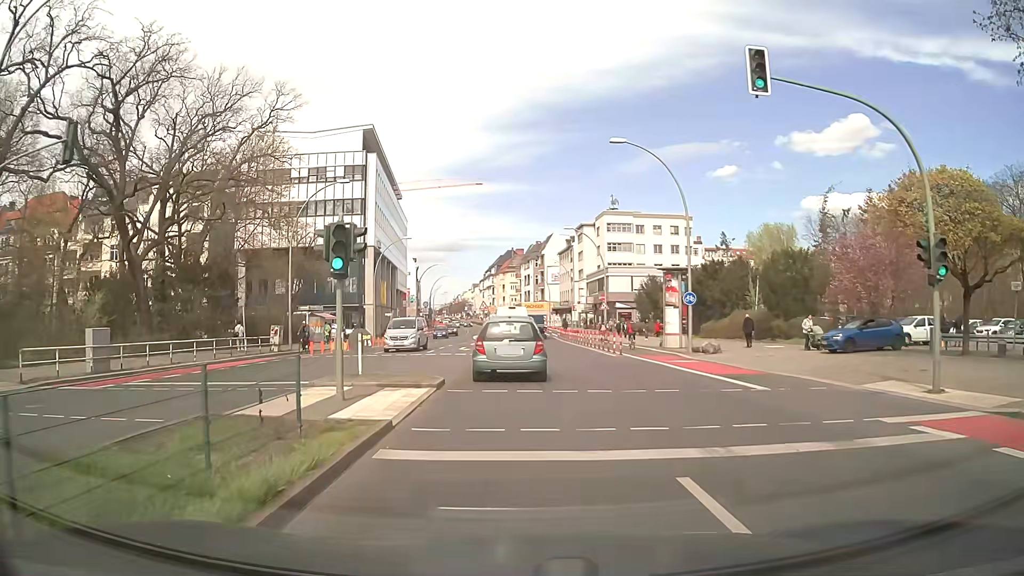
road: primary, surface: asphalt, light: Day
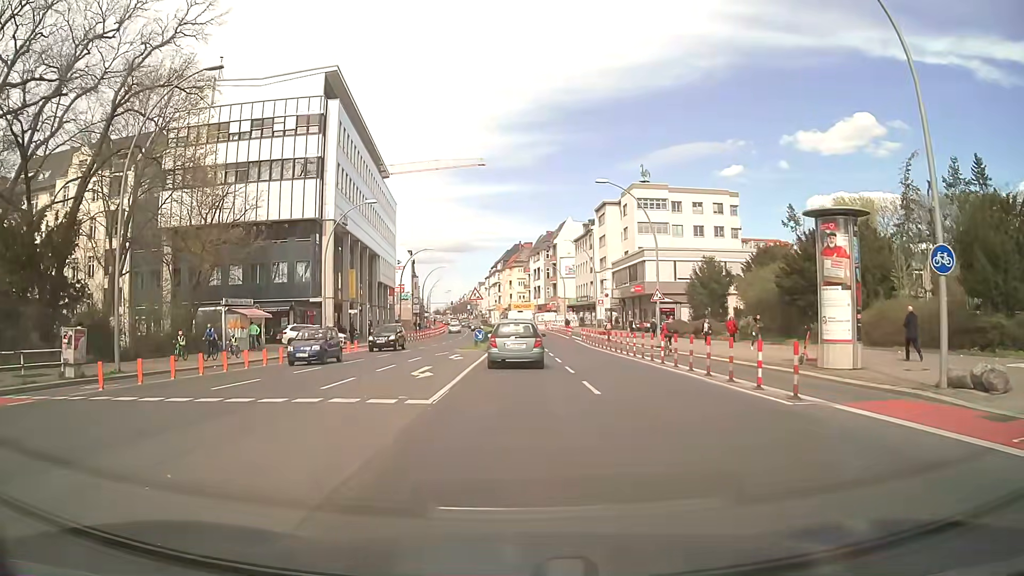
(-0.1, +20.2) m; 0°
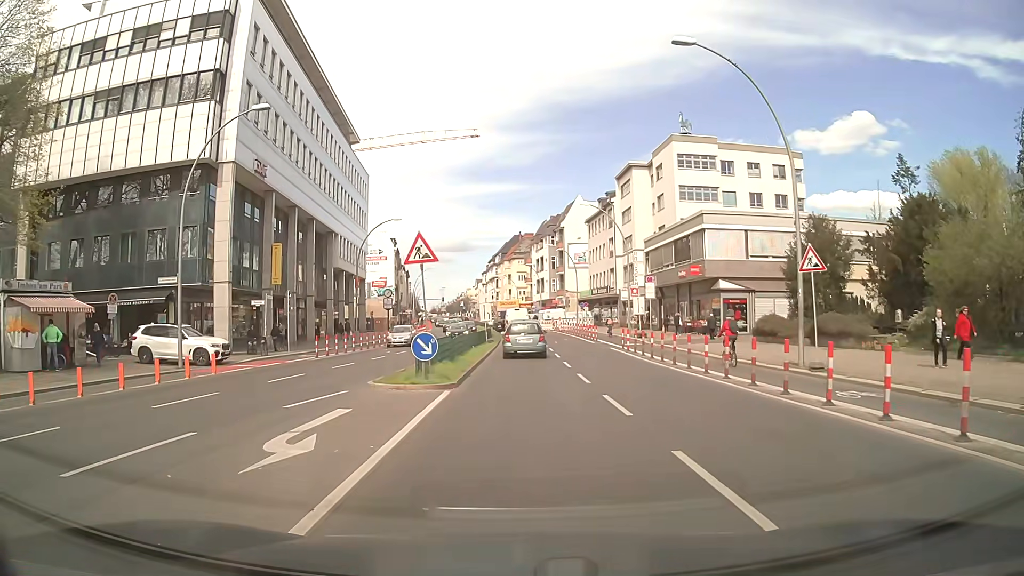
(-0.1, +21.5) m; 0°
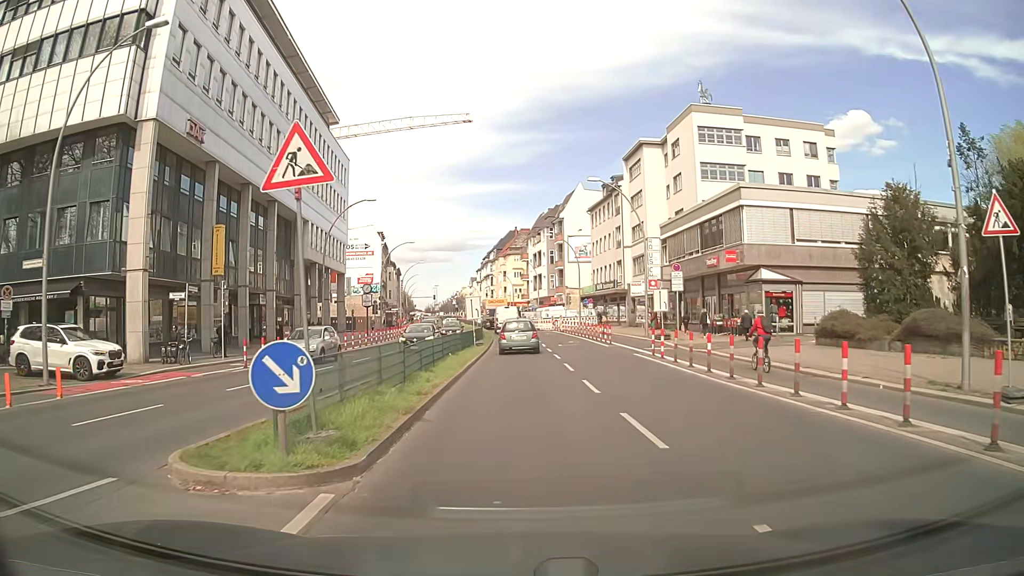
(0.0, +8.8) m; 0°
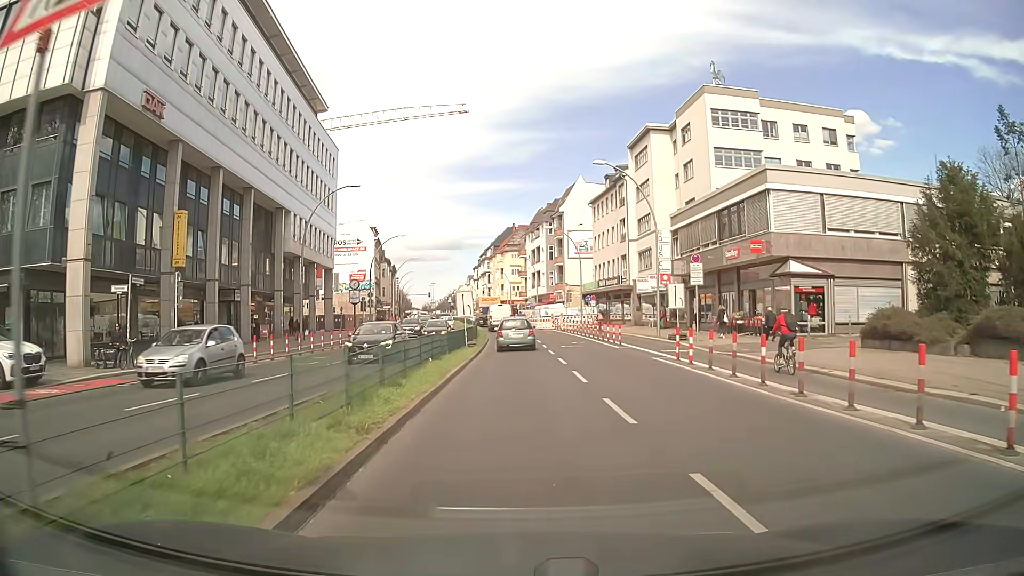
(0.0, +4.4) m; 0°
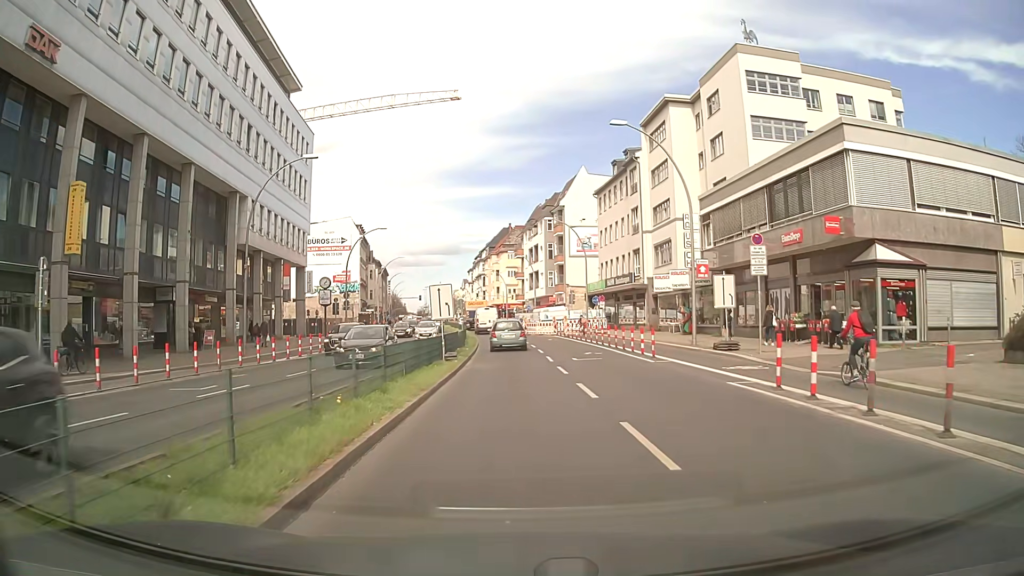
(+0.1, +8.9) m; 0°
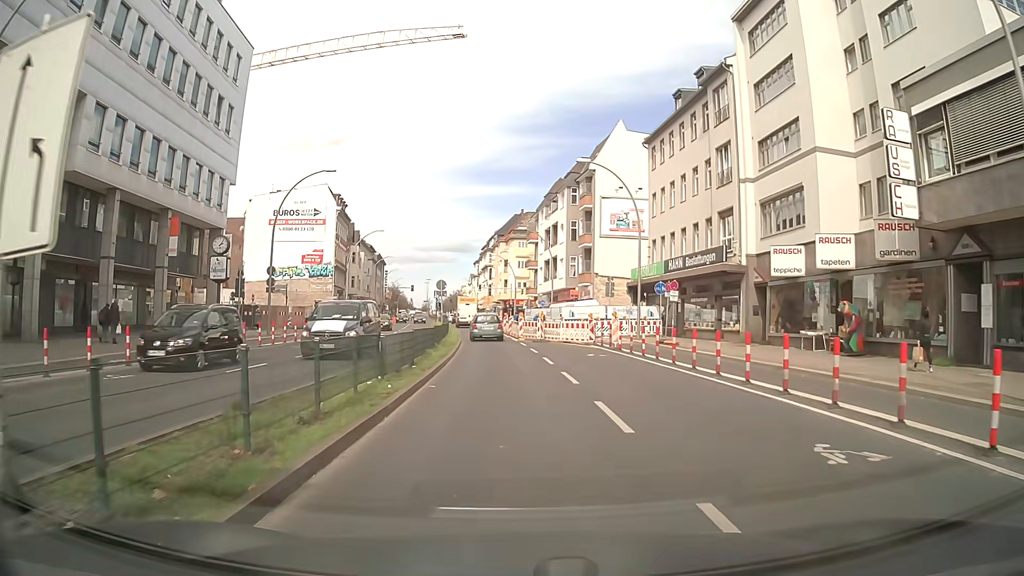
(-0.1, +22.2) m; -1°
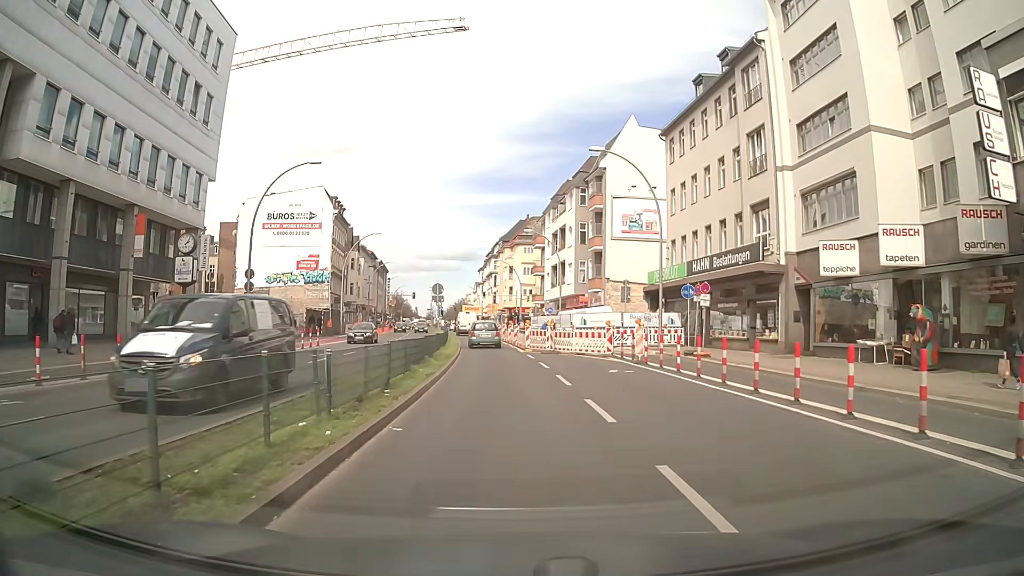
(0.0, +4.5) m; -1°
(0, +10) (0, +20) (-1, +30) (-1, +40) (-2, +50) (-3, +60) (-4, +70) (-5, +80) (-6, +90) (-7, +100) m
